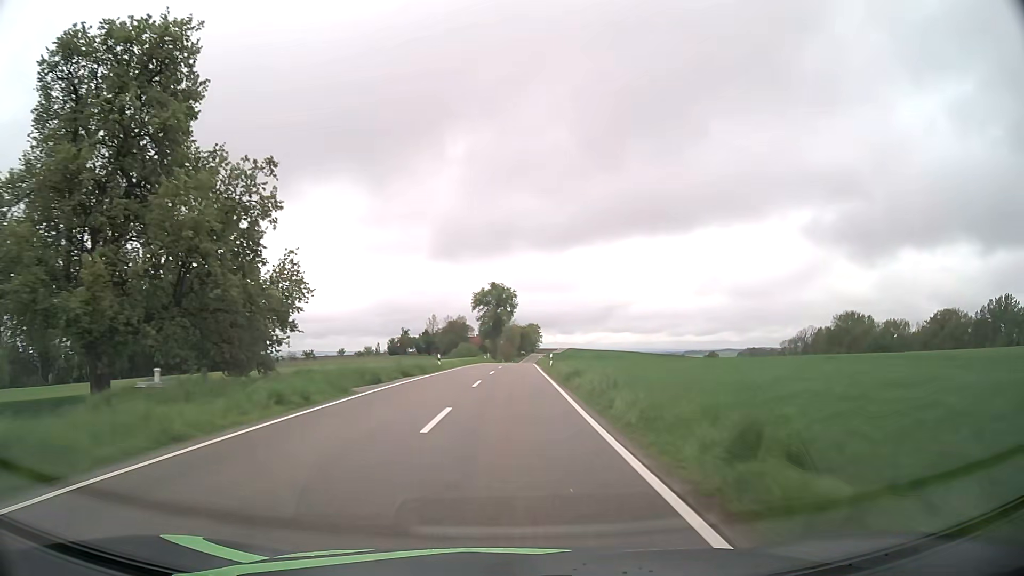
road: tertiary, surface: asphalt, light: Day
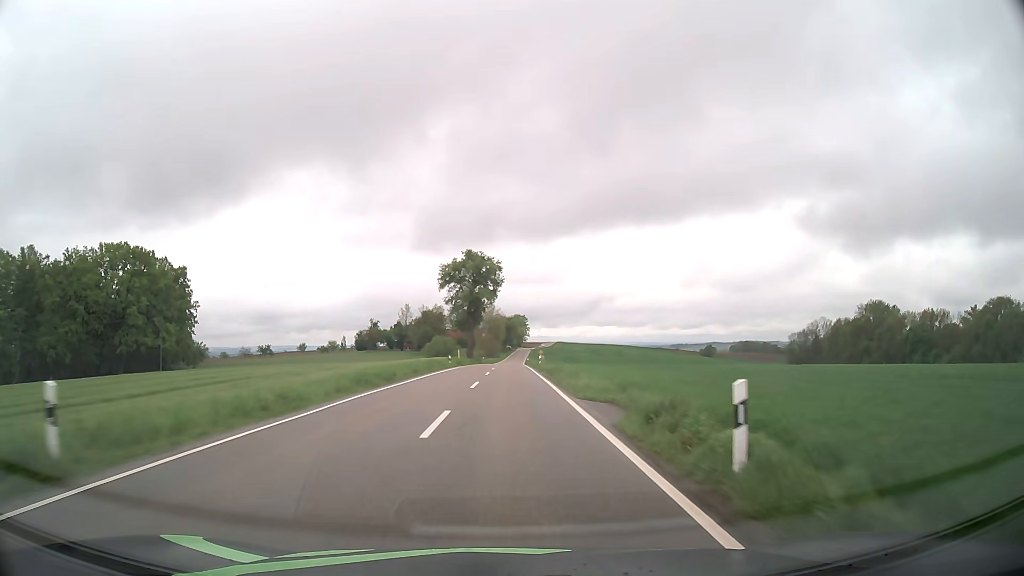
(+0.5, +37.6) m; +1°
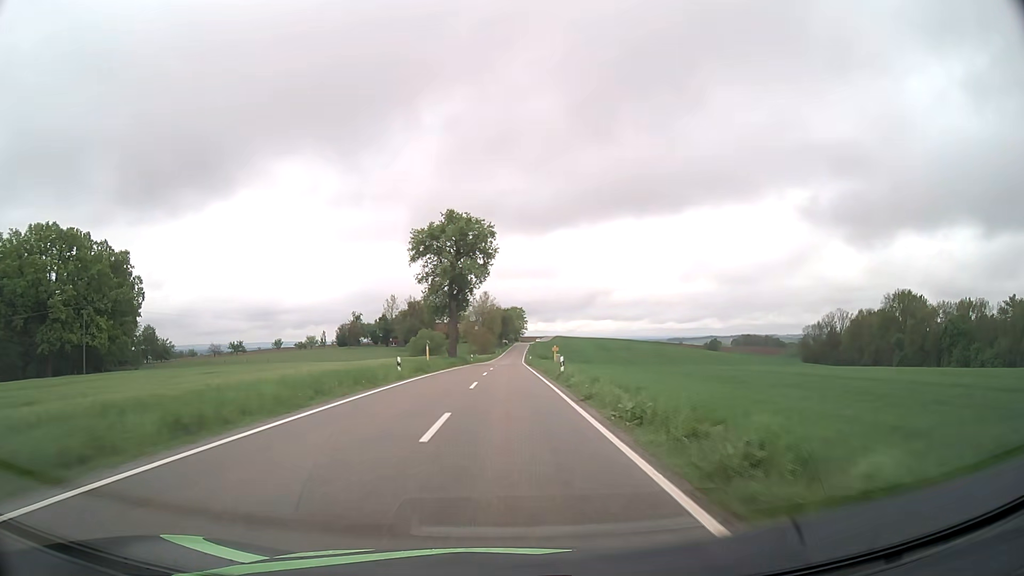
(+0.1, +25.2) m; 0°
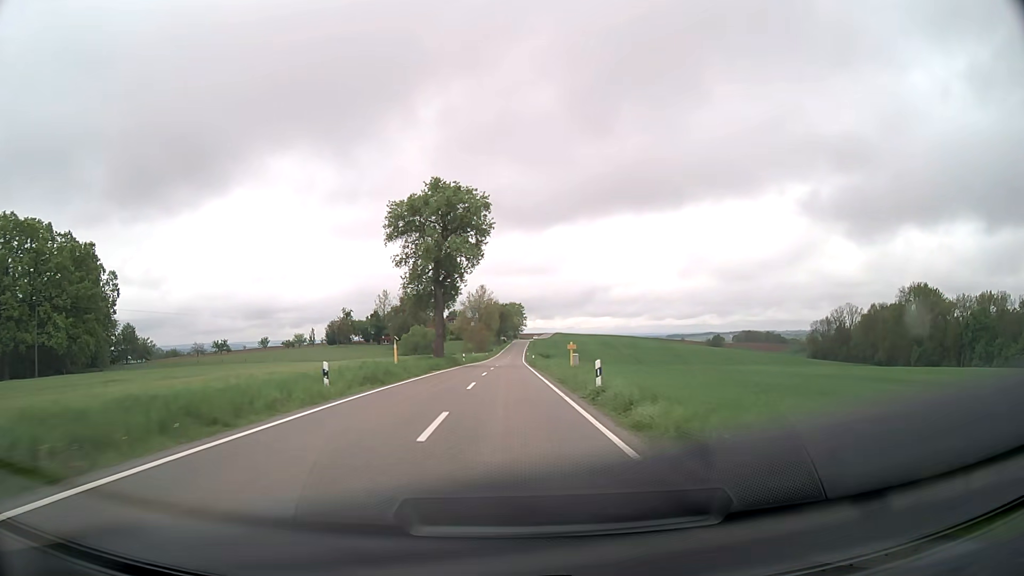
(0.0, +12.6) m; 0°
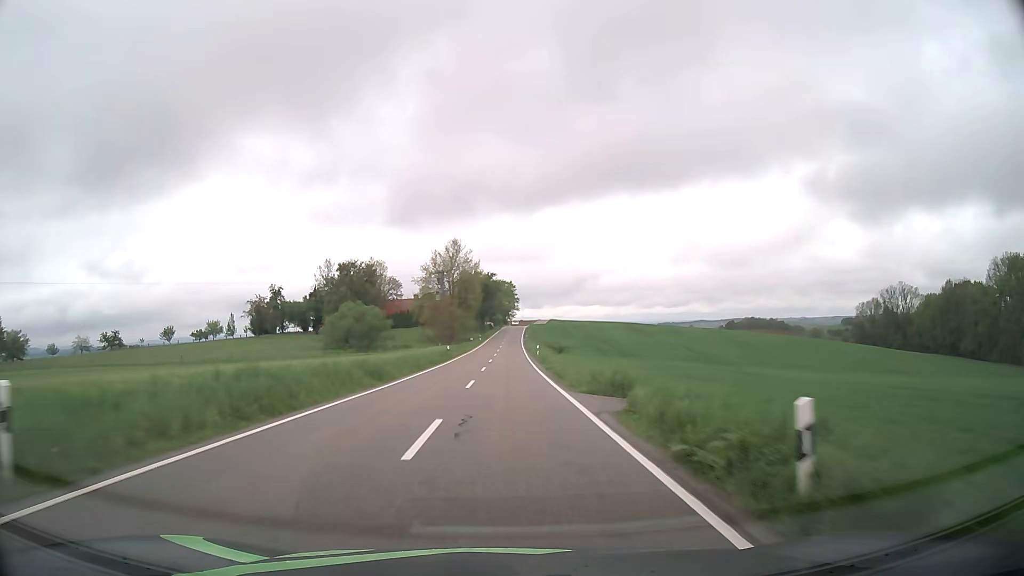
(+0.3, +63.3) m; +1°
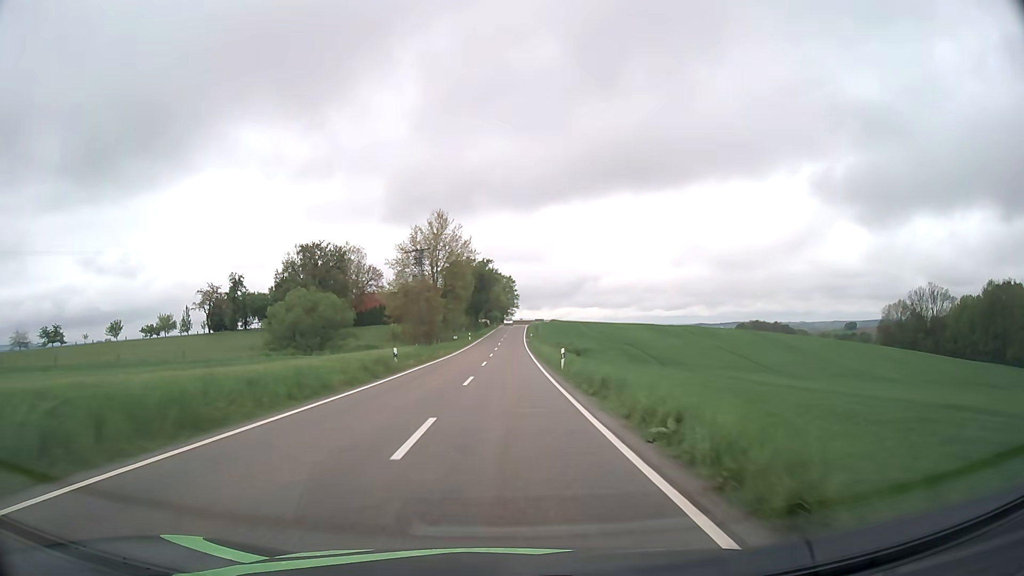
(-0.1, +25.3) m; 0°
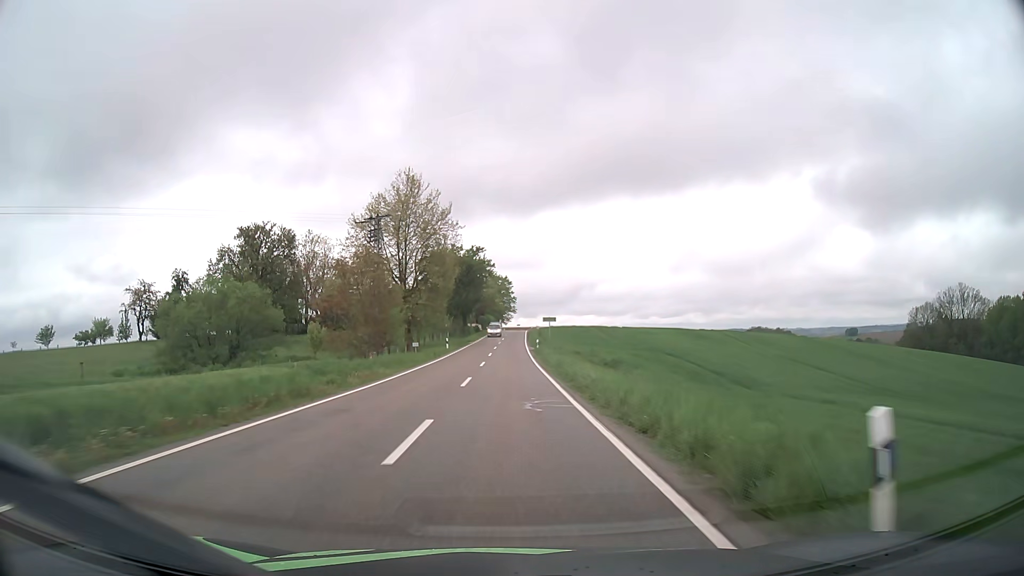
(+0.1, +25.2) m; 0°
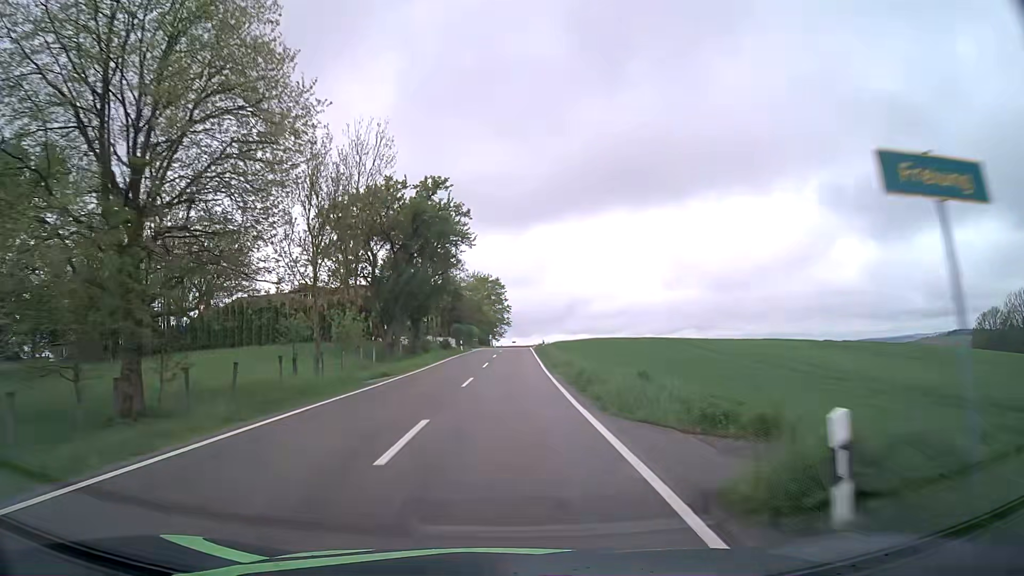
(+0.2, +49.8) m; +1°
(0, +10) (0, +20) (0, +30) (0, +40) (+1, +50) (+1, +60) (+1, +70) (+1, +80) (+2, +90) (+2, +100) m
